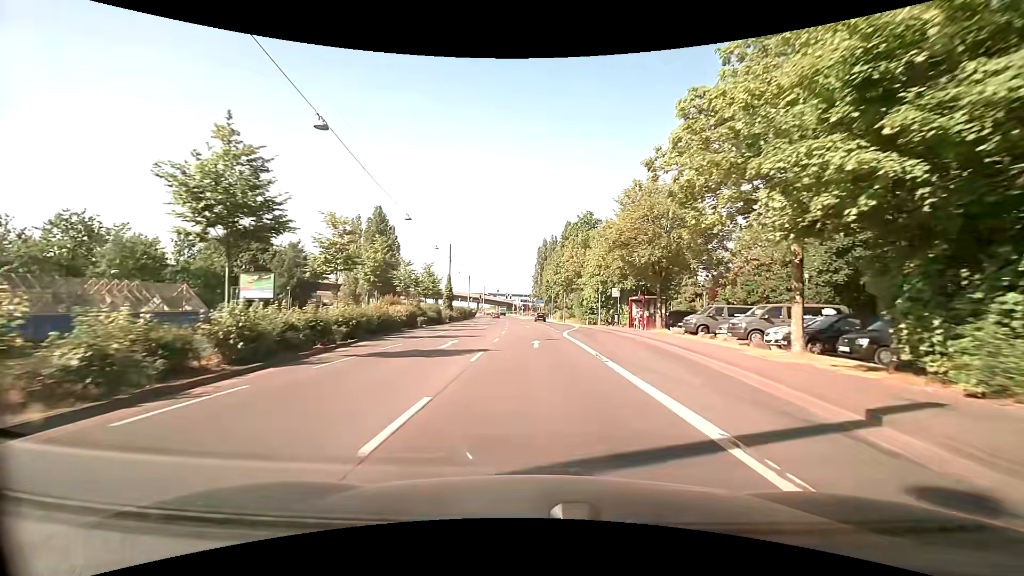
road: primary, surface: asphalt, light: Day
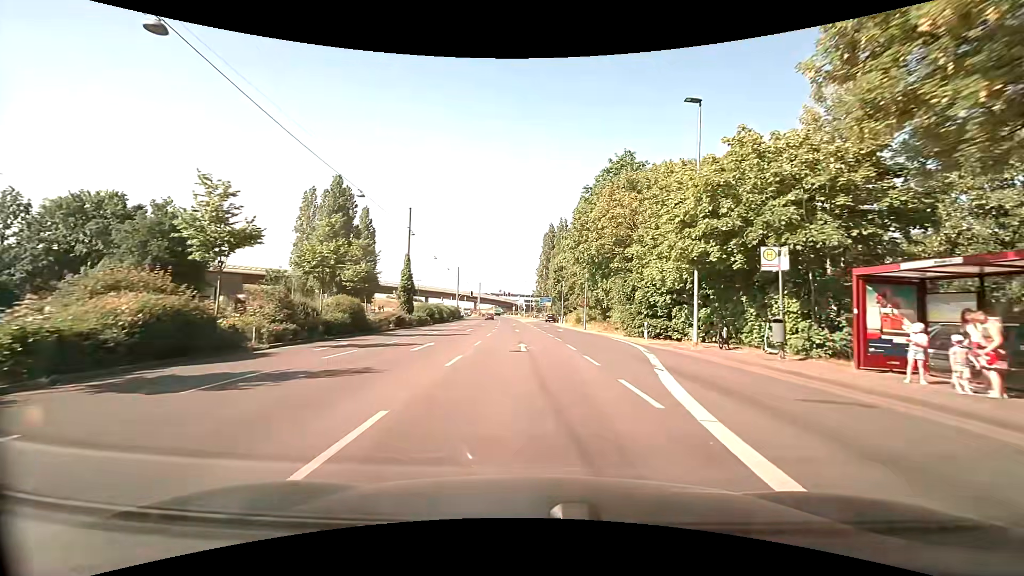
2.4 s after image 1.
(+0.1, +27.8) m; 0°
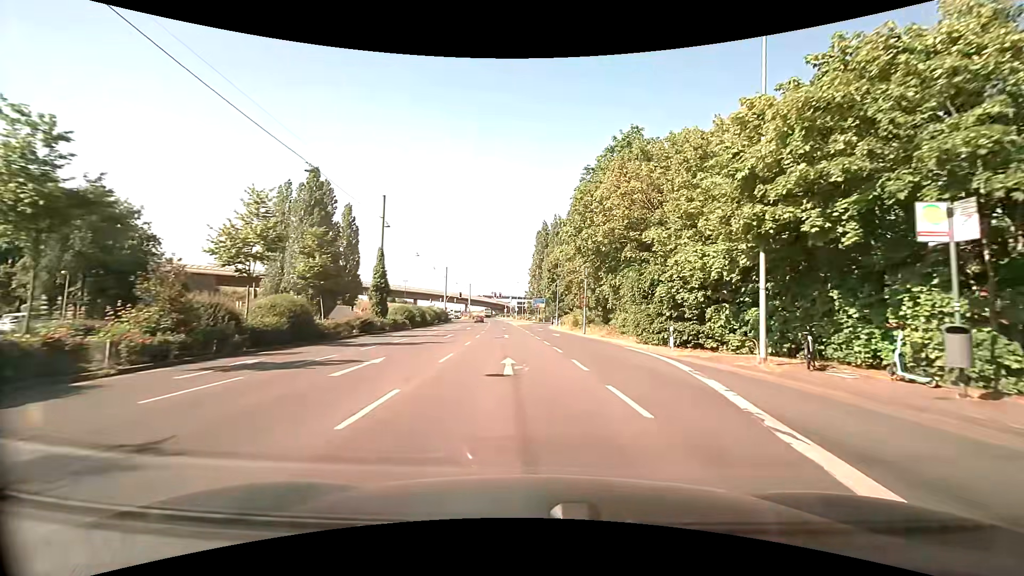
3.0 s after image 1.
(0.0, +6.5) m; +1°
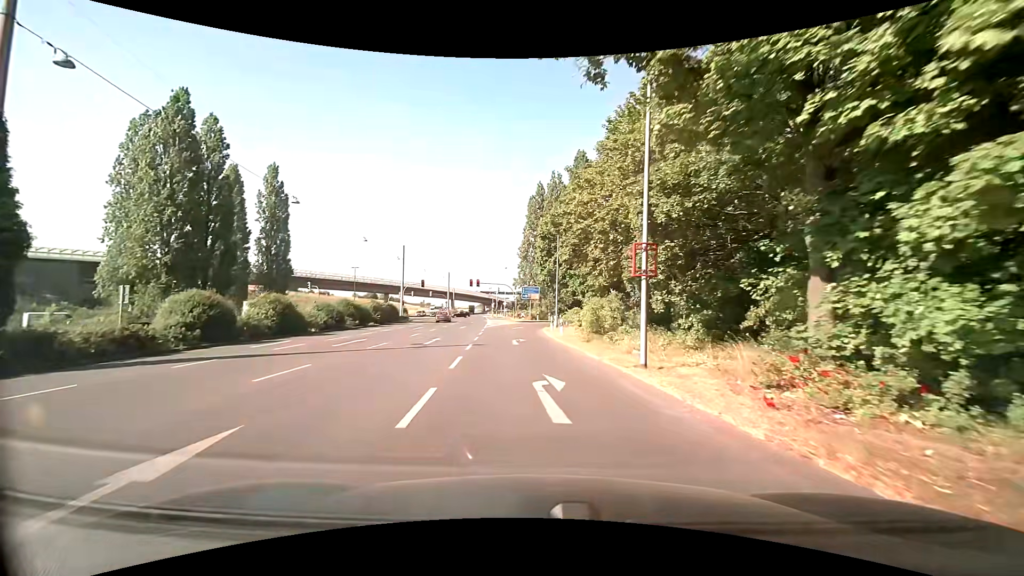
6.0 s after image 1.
(+1.4, +30.9) m; 0°
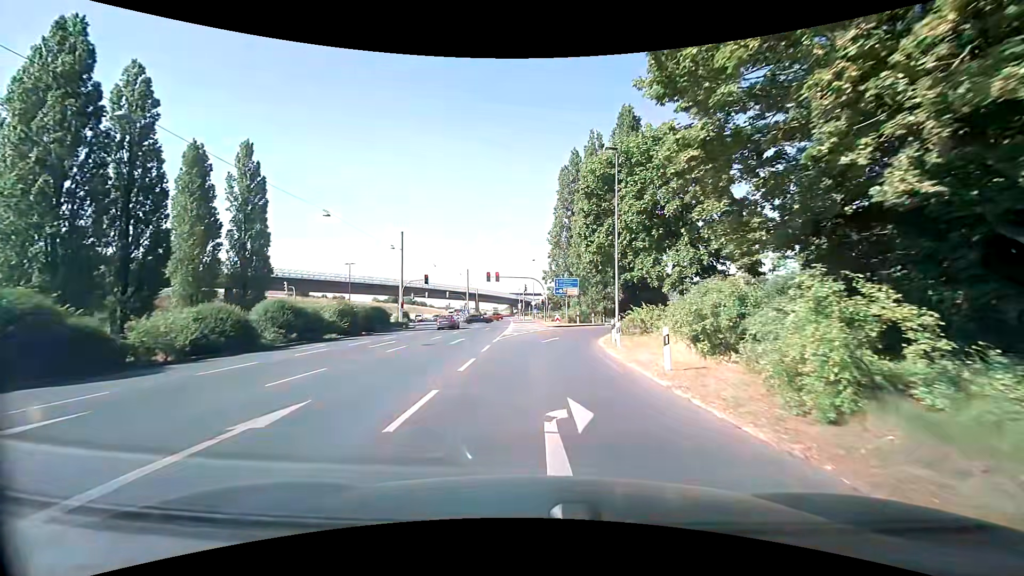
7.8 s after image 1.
(-0.7, +18.2) m; -3°
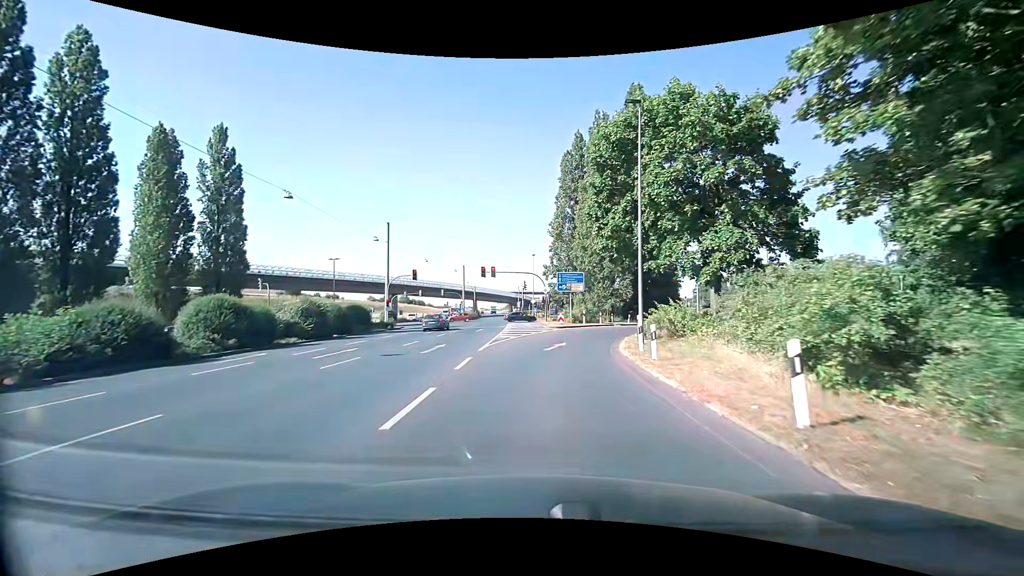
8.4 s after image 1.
(-0.1, +6.0) m; -1°
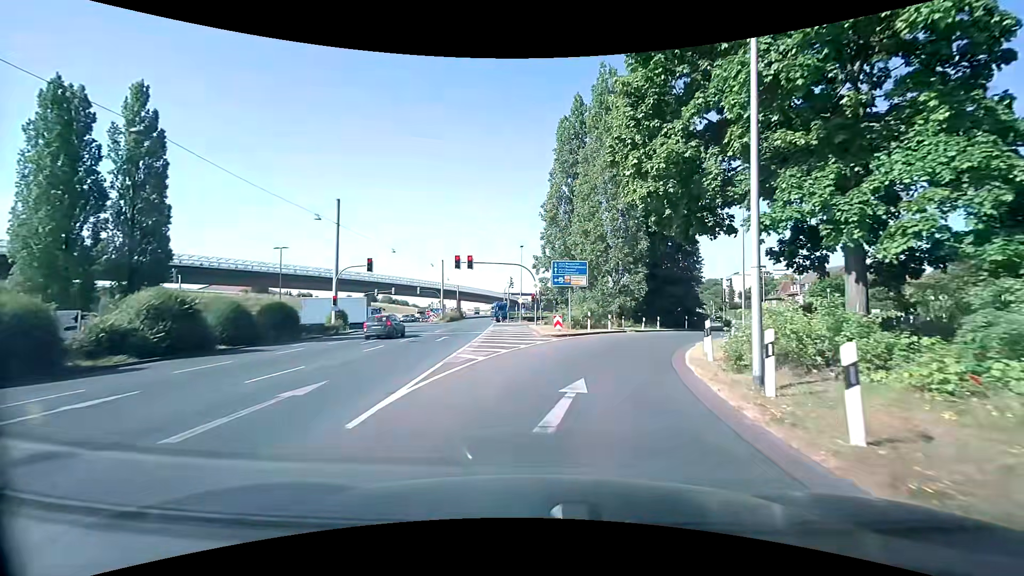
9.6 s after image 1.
(+0.2, +11.7) m; +1°
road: secondary_link
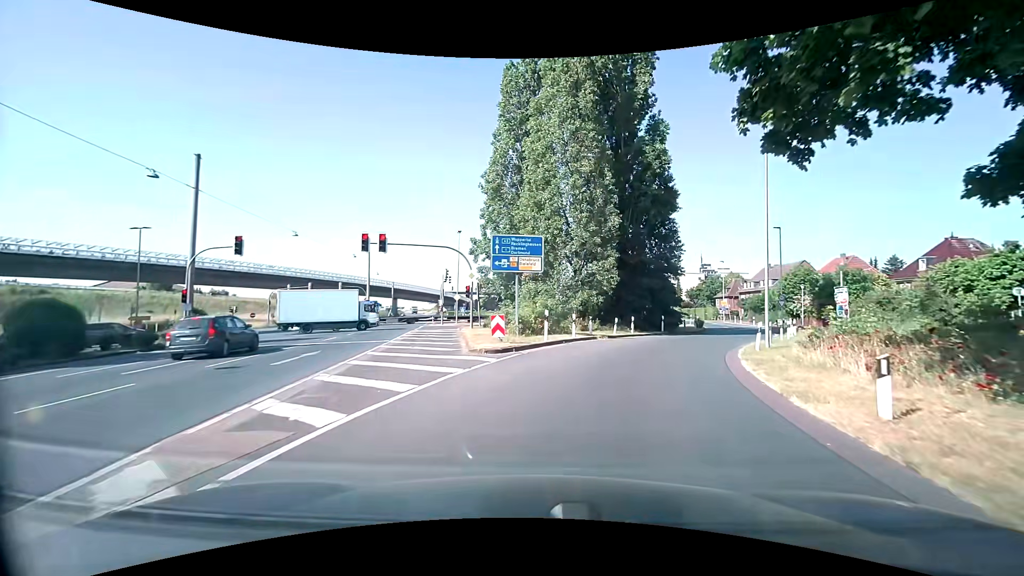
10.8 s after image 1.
(+0.5, +11.1) m; +6°
